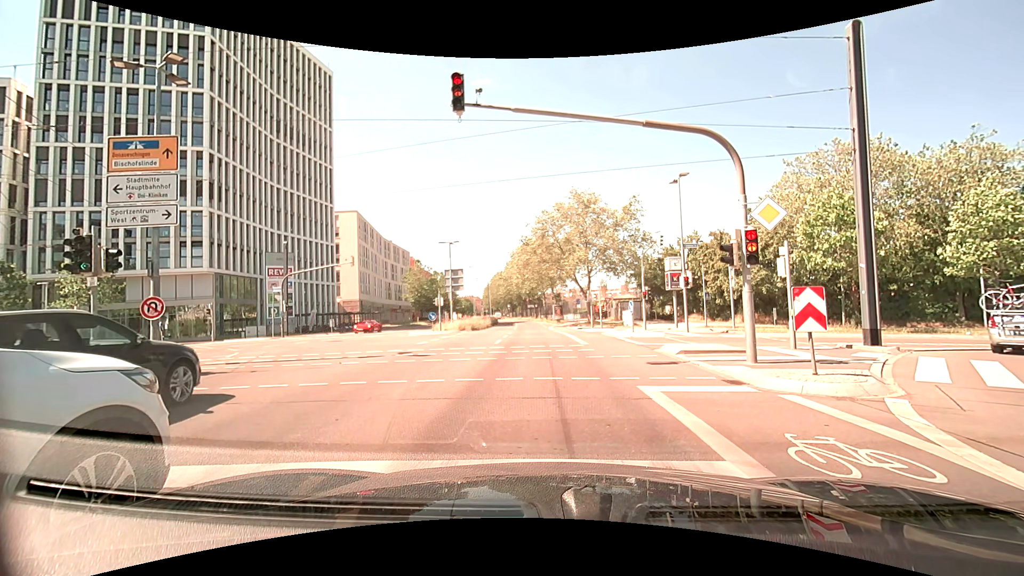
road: residential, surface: asphalt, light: Day
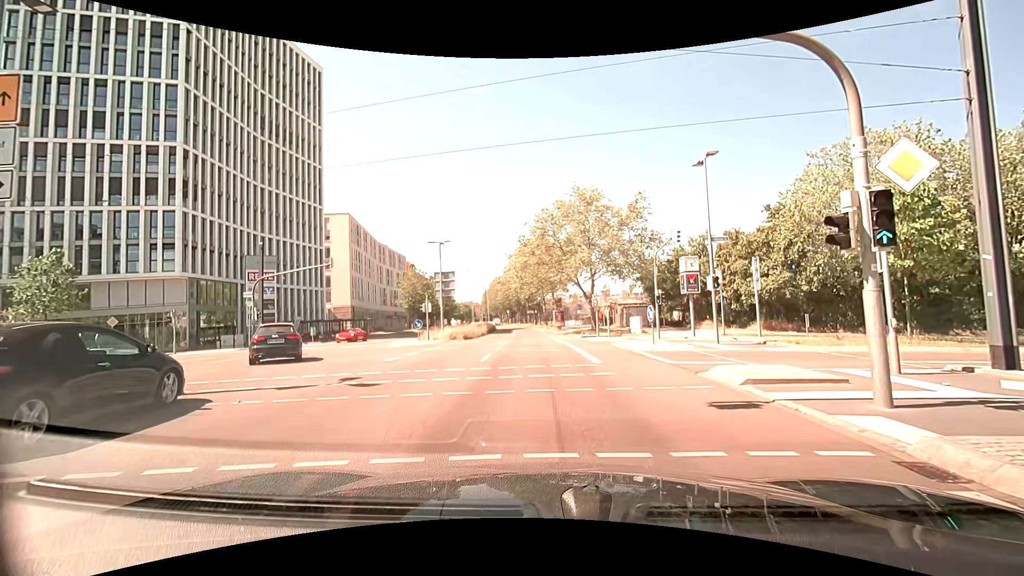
(-0.1, +4.6) m; -2°
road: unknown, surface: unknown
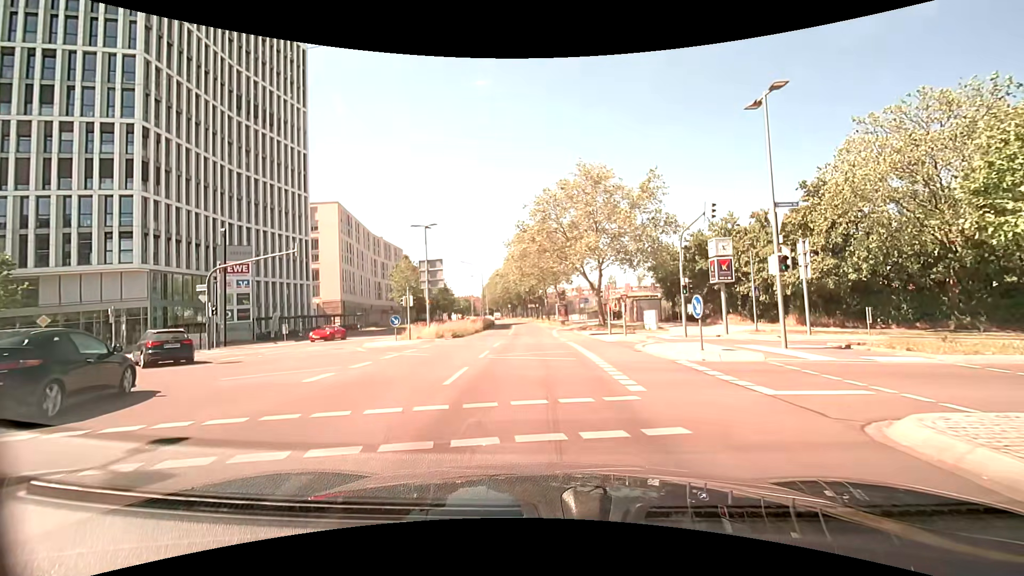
(0.0, +5.9) m; -1°
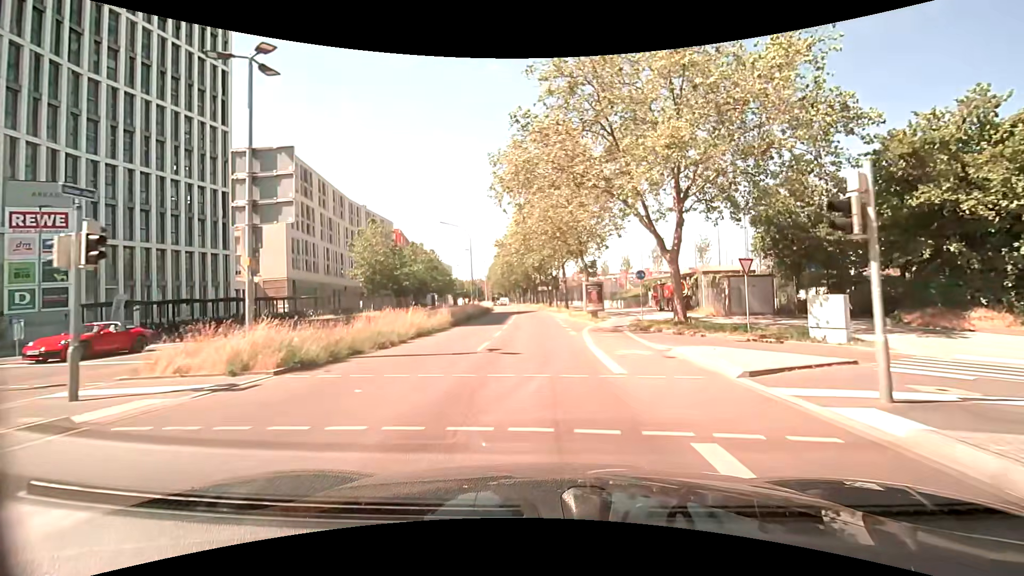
(-0.2, +24.1) m; -1°
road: secondary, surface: asphalt
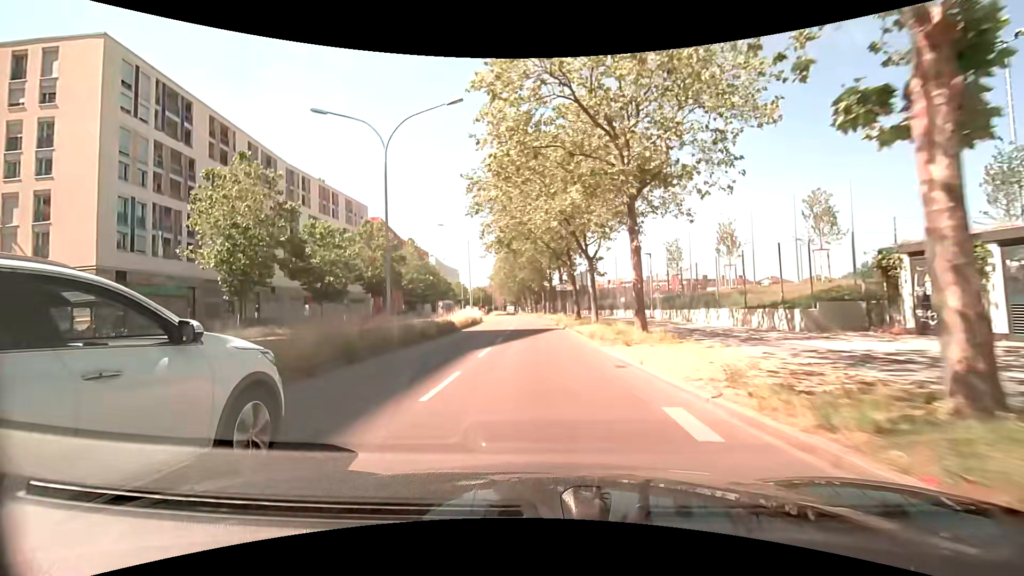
(-0.3, +32.4) m; -3°
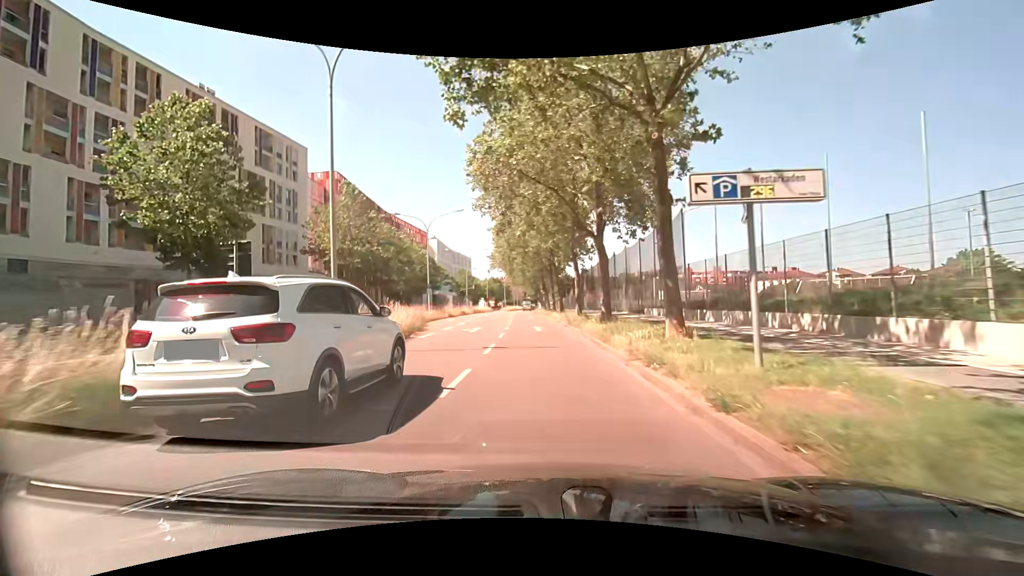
(+0.2, +36.6) m; -1°
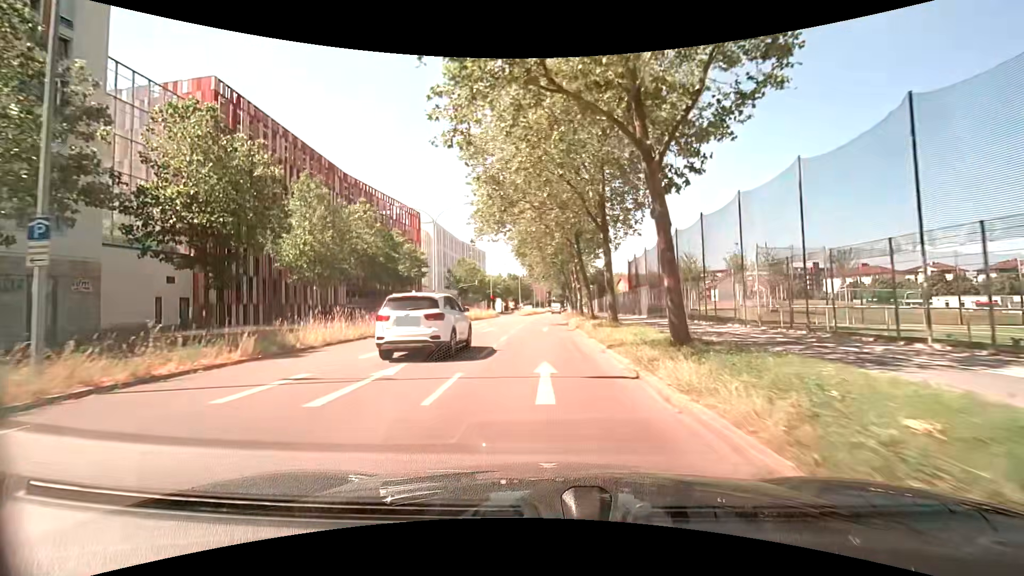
(-0.8, +36.5) m; -3°
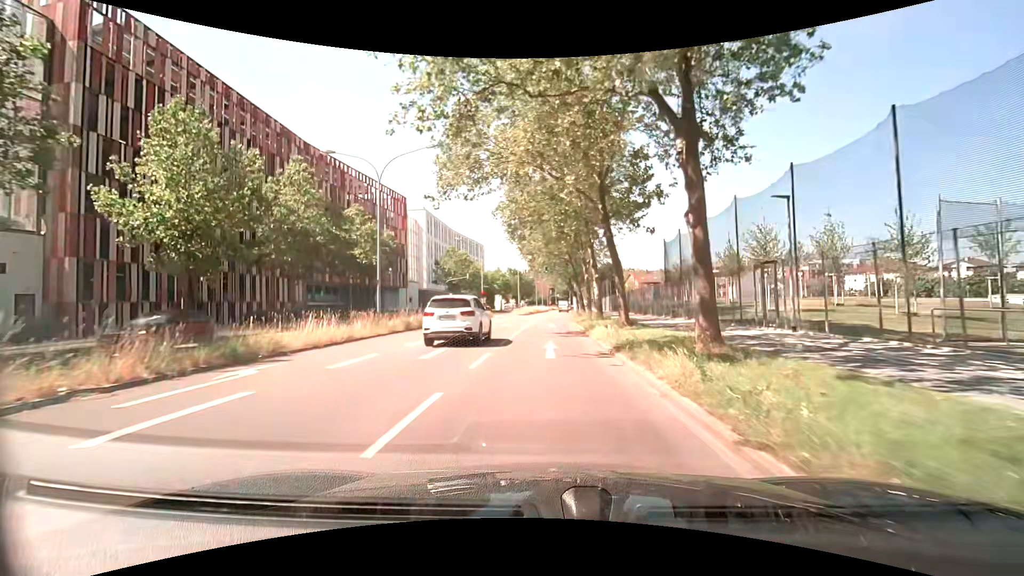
(-0.1, +14.2) m; -1°
(0, +10) (0, +20) (+1, +30) (+1, +40) (+1, +50) (+2, +60) (+2, +70) (+3, +80) (+3, +90) (+4, +100) m
